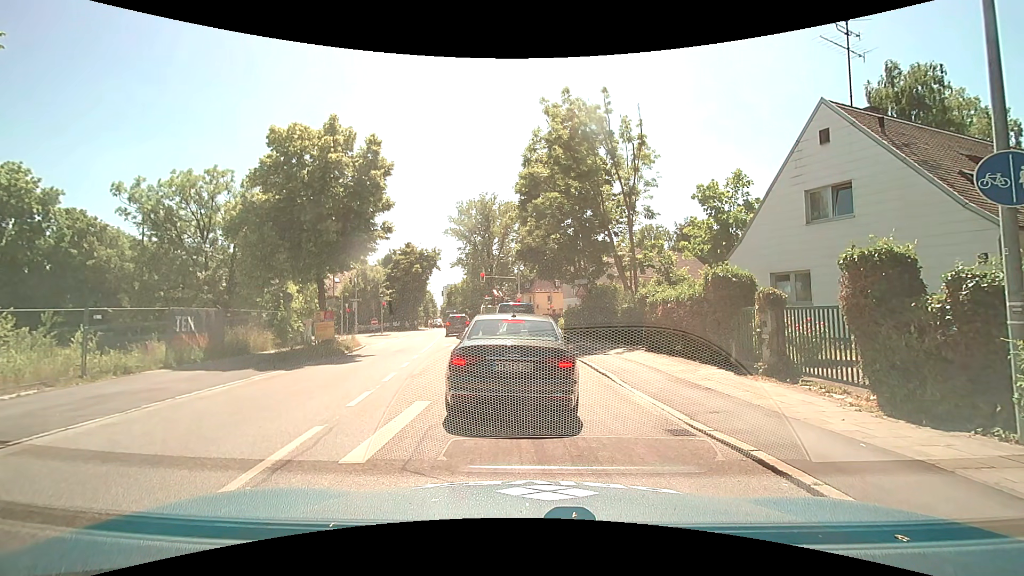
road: secondary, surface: asphalt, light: Day
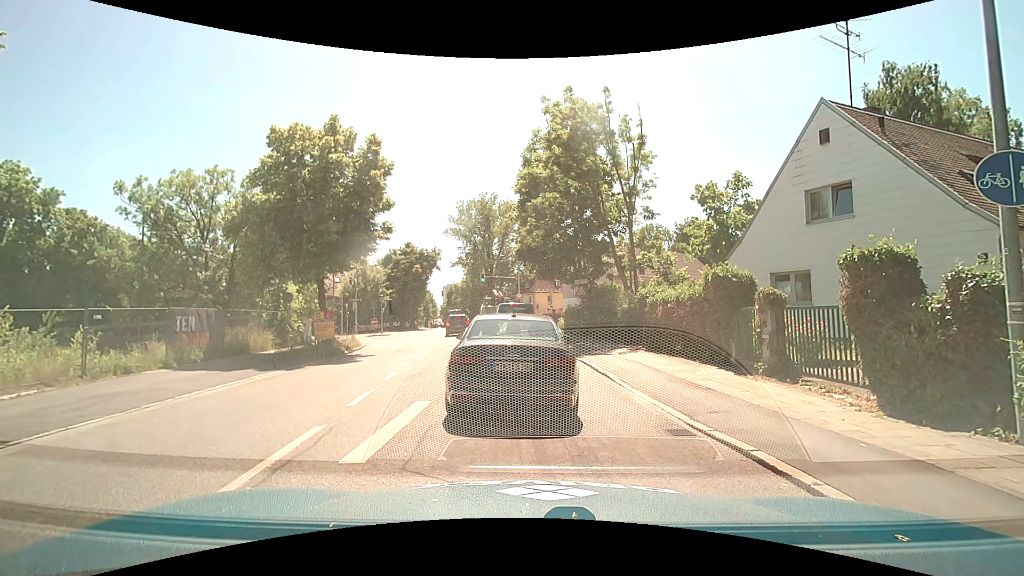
(0.0, 0.0) m; 0°
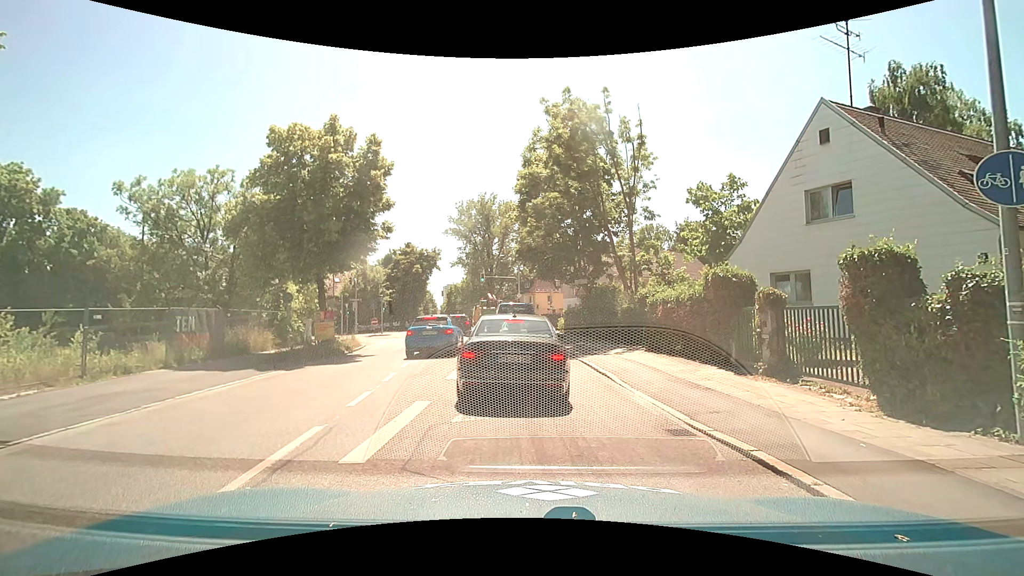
(0.0, 0.0) m; 0°
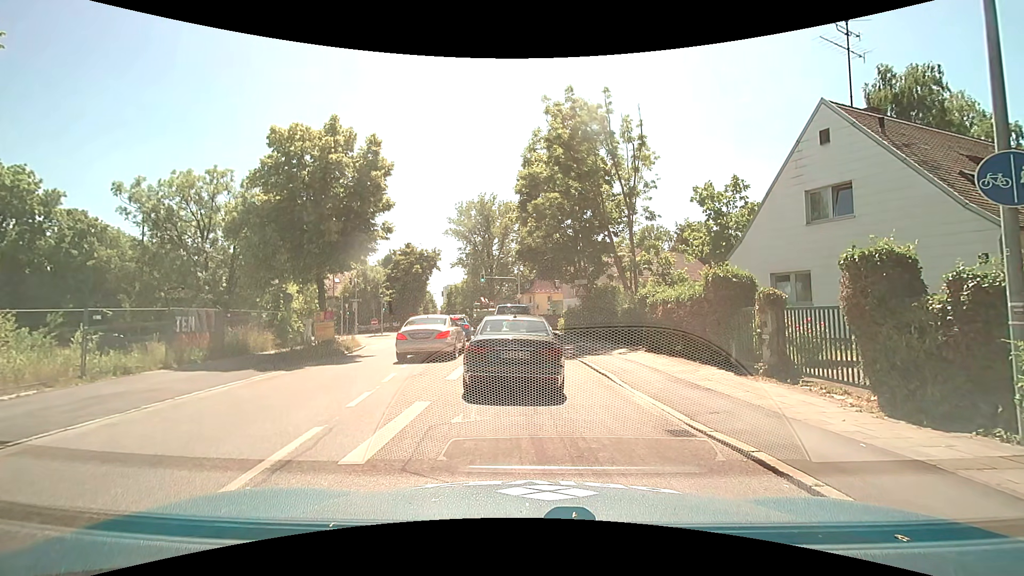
(0.0, 0.0) m; 0°
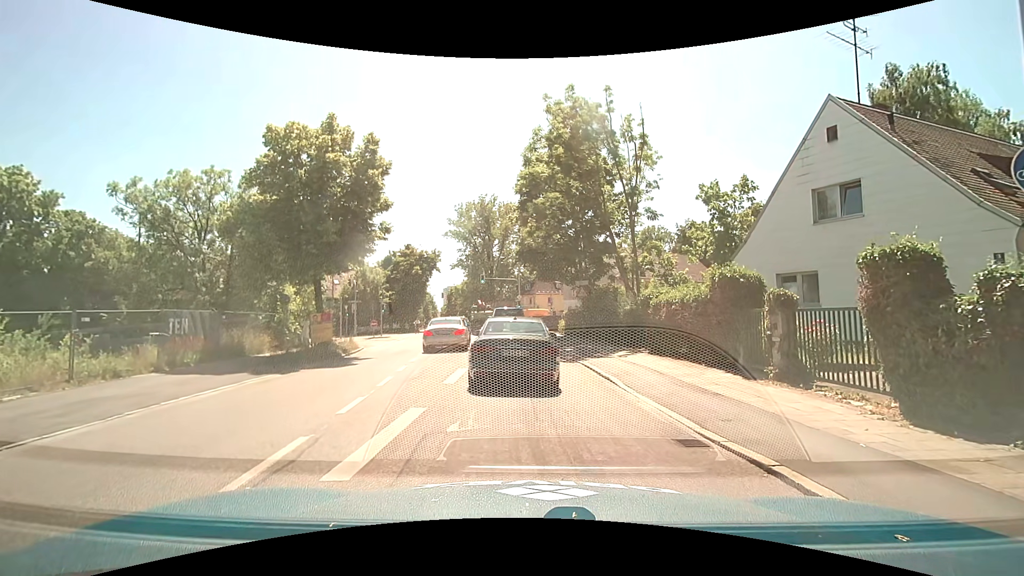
(0.0, +0.4) m; 0°
